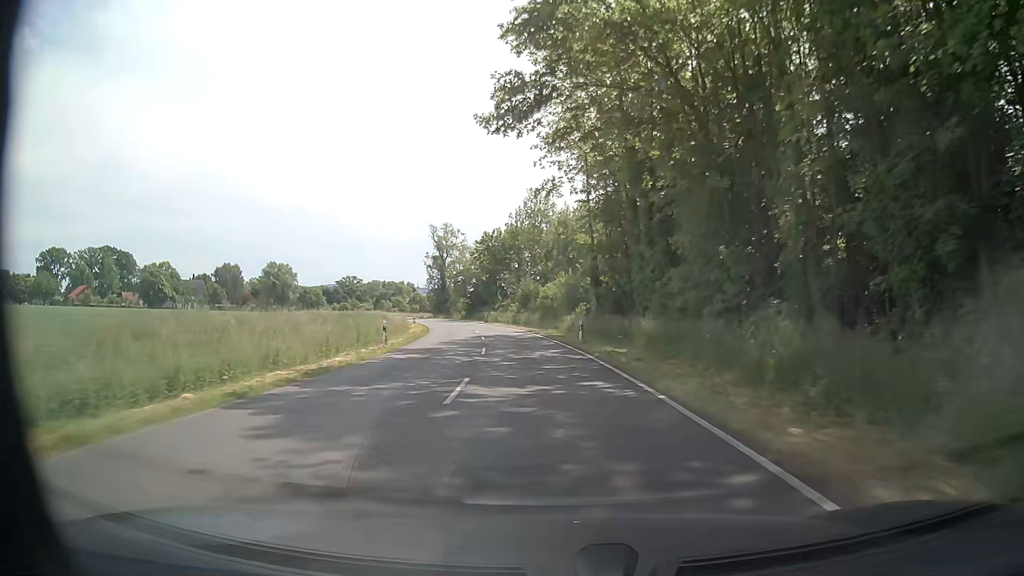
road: secondary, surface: asphalt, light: Day
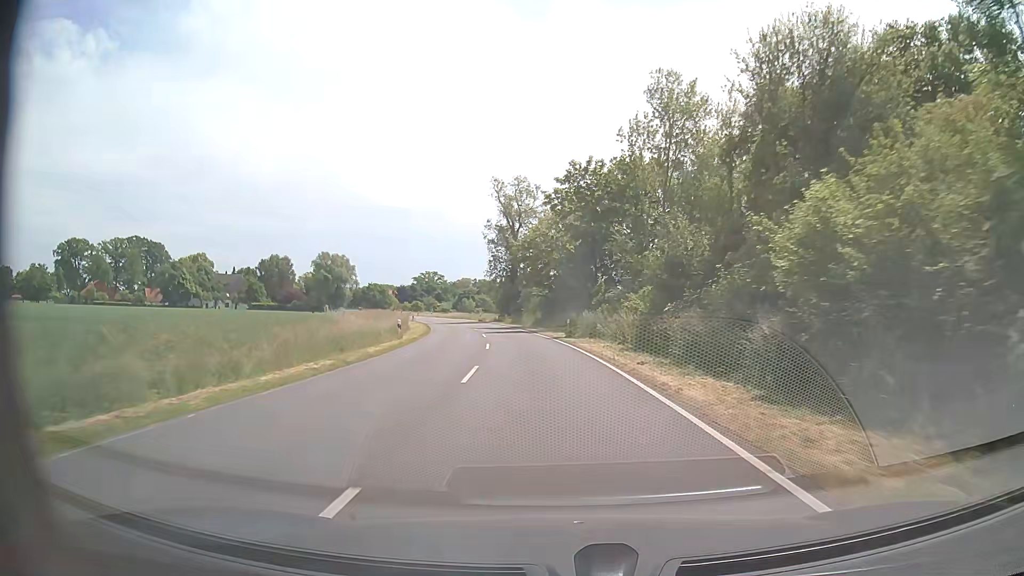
(-3.7, +45.3) m; -9°
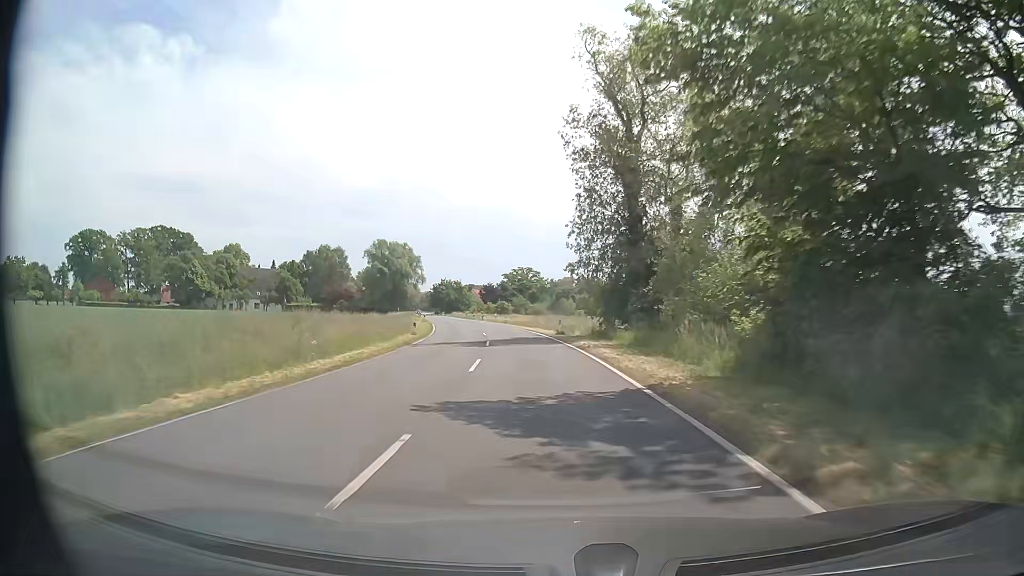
(-3.5, +45.9) m; -9°
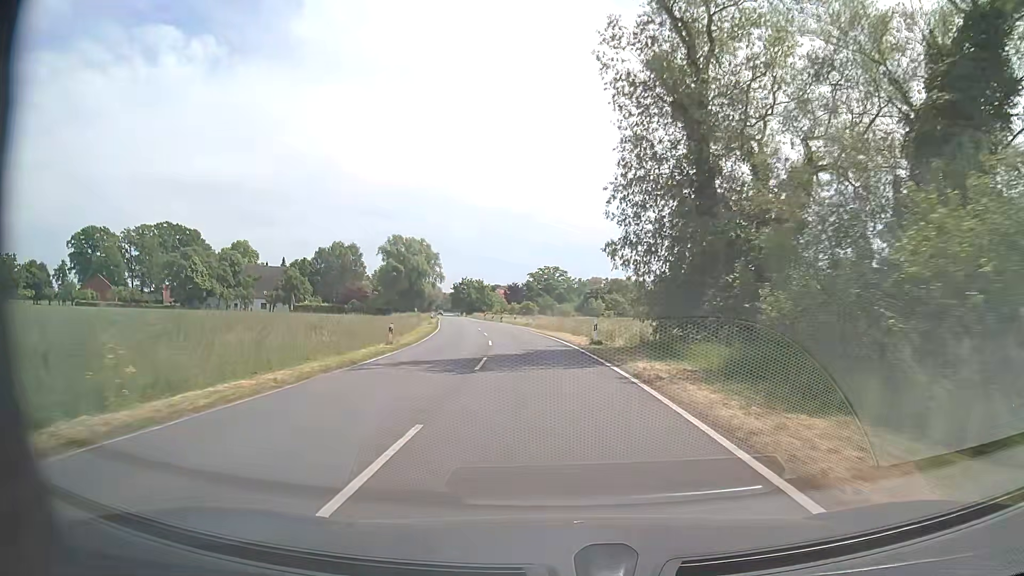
(-0.2, +11.6) m; -2°
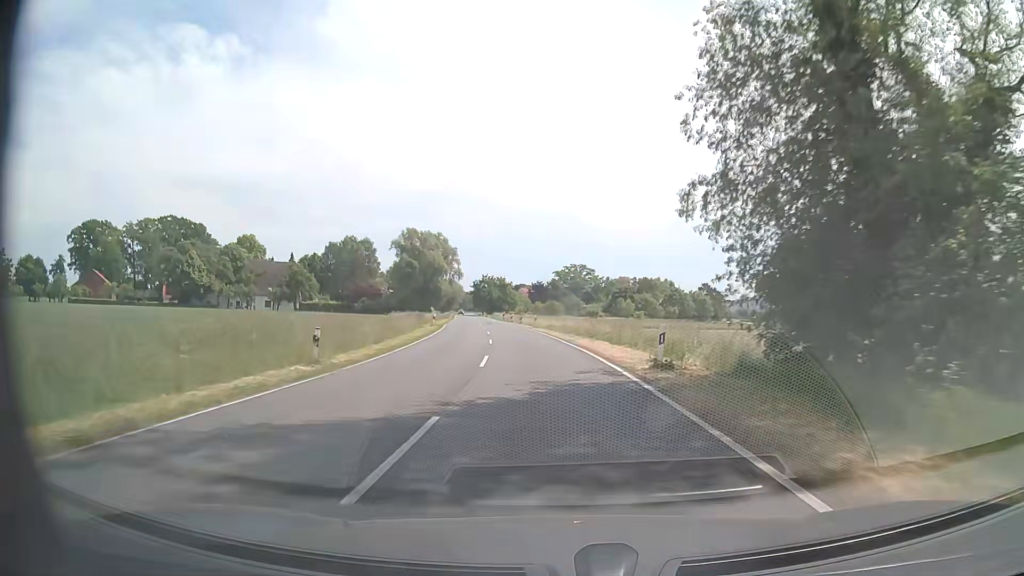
(-0.2, +11.6) m; -2°
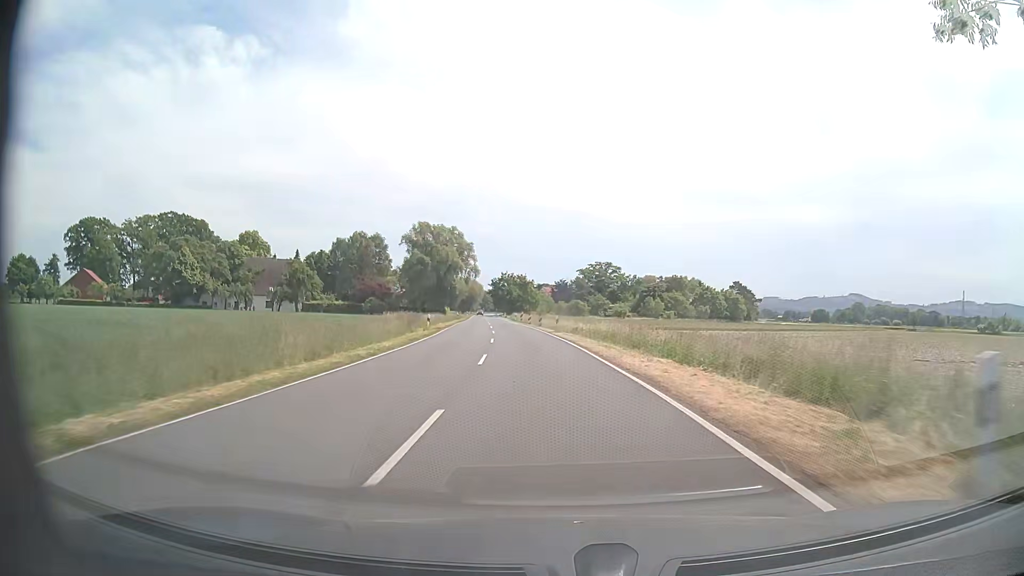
(-0.2, +11.6) m; -2°
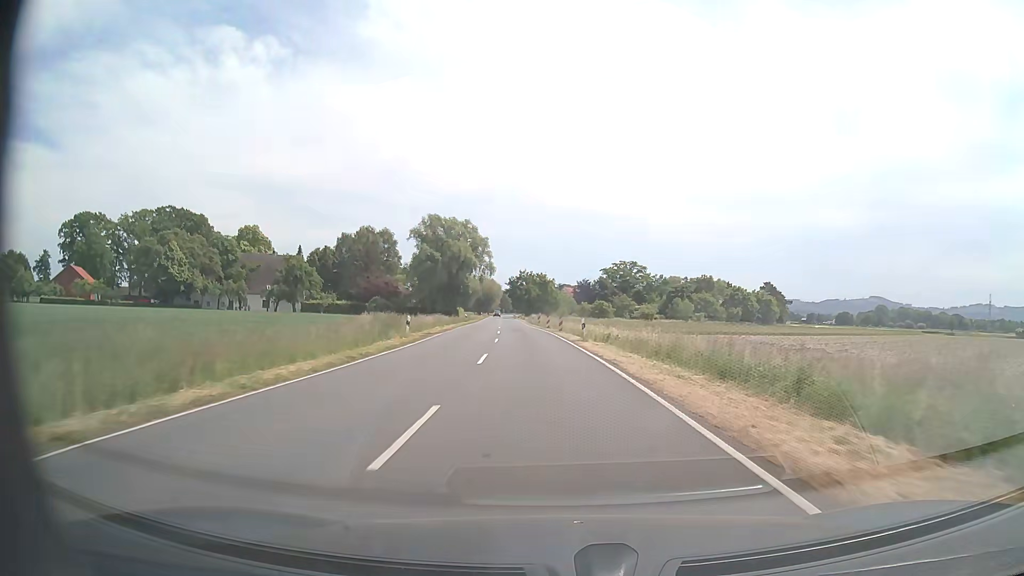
(-0.2, +11.6) m; -2°
